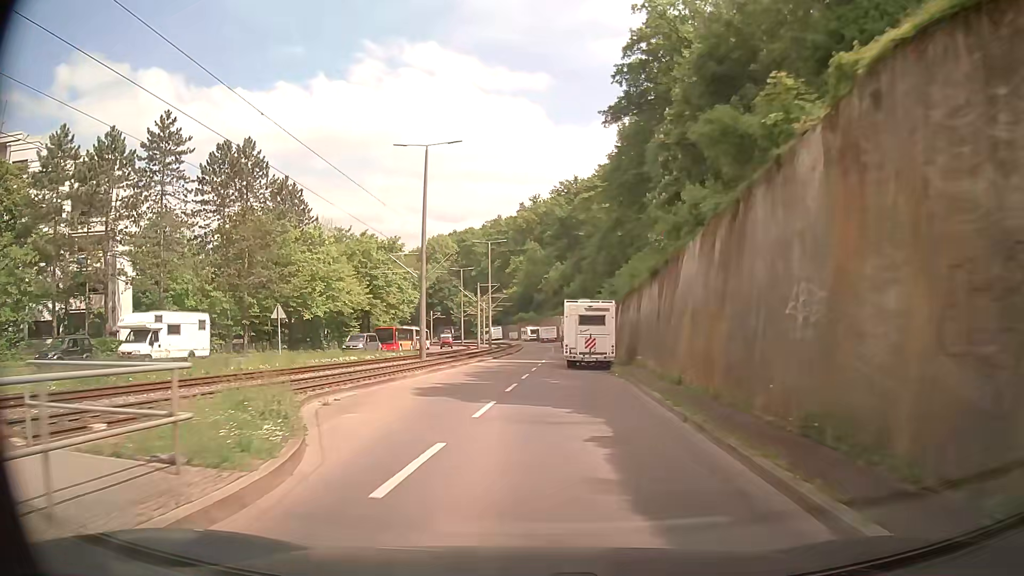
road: secondary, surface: asphalt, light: Day
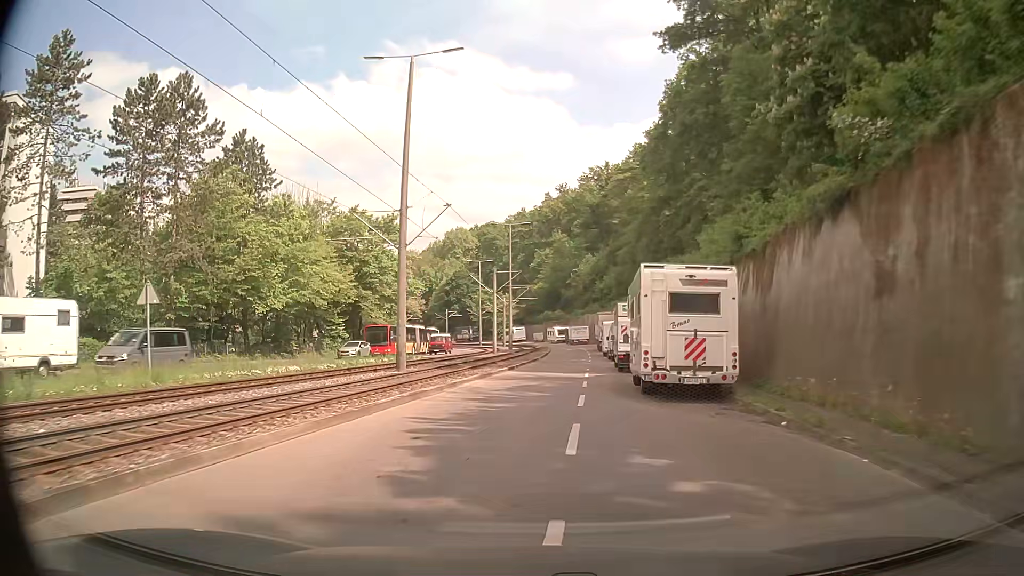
(-0.4, +15.6) m; -2°
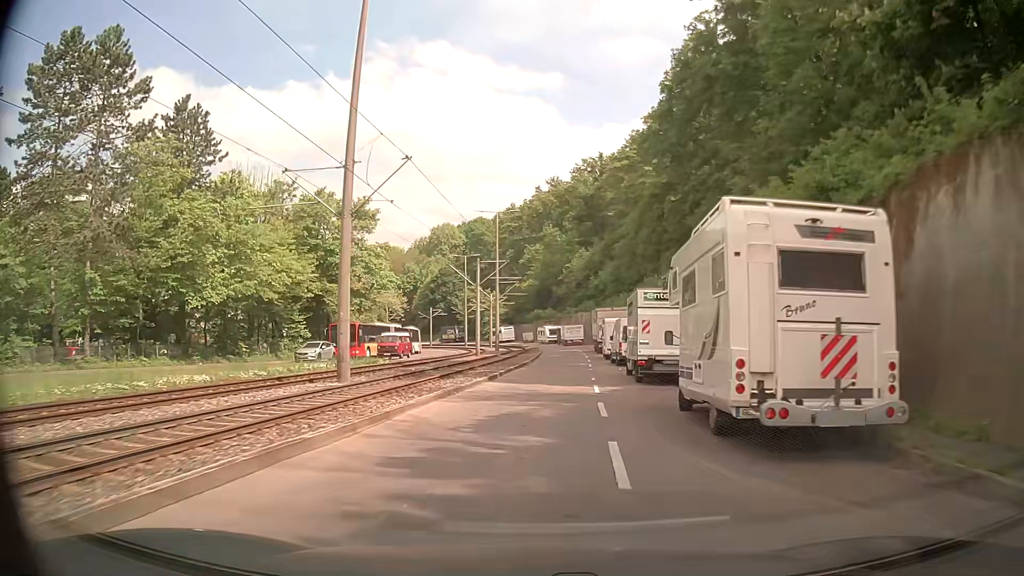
(+0.1, +7.9) m; +1°
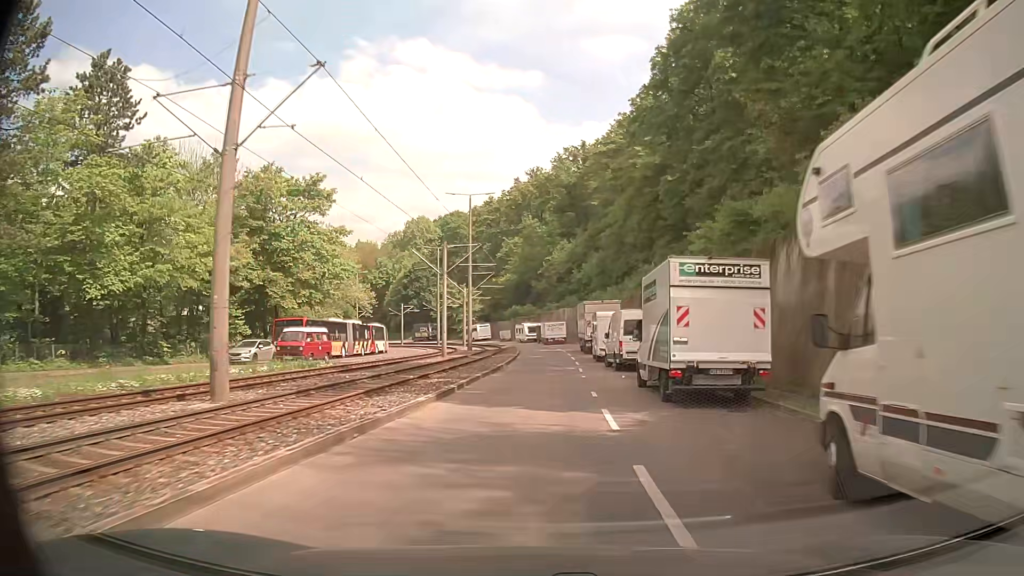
(+0.1, +7.9) m; +2°
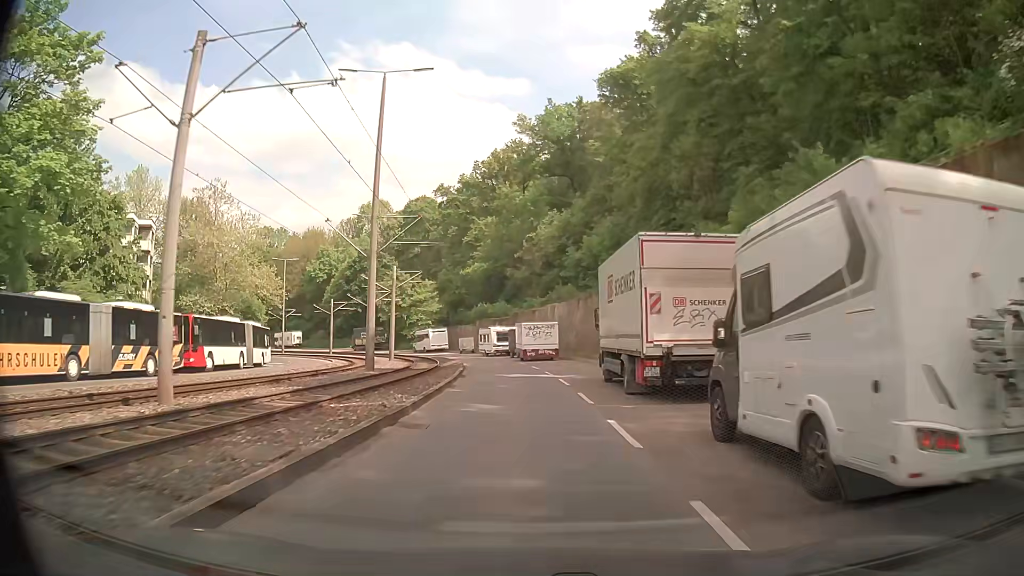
(+1.0, +31.8) m; +2°
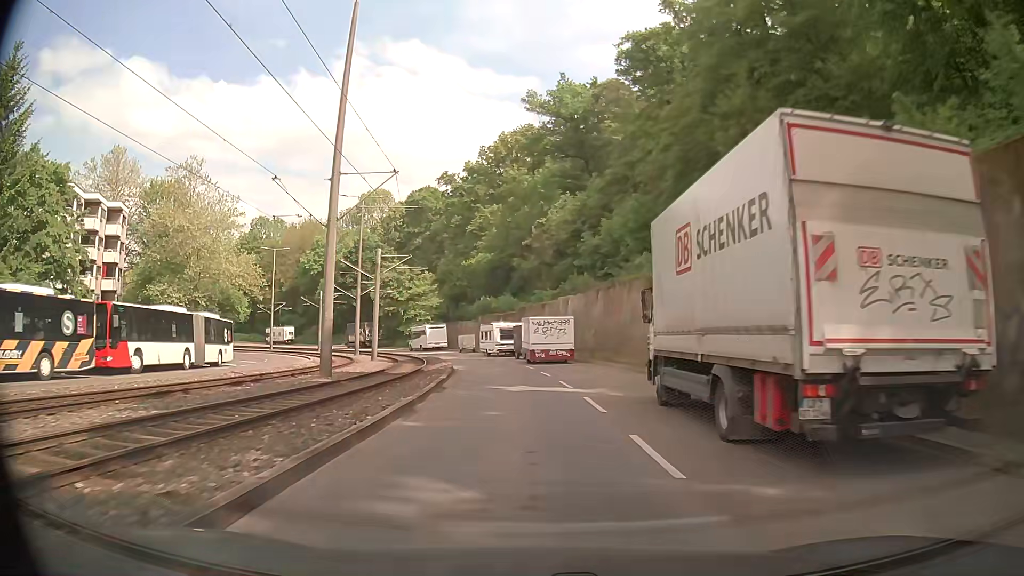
(-0.1, +8.1) m; -1°
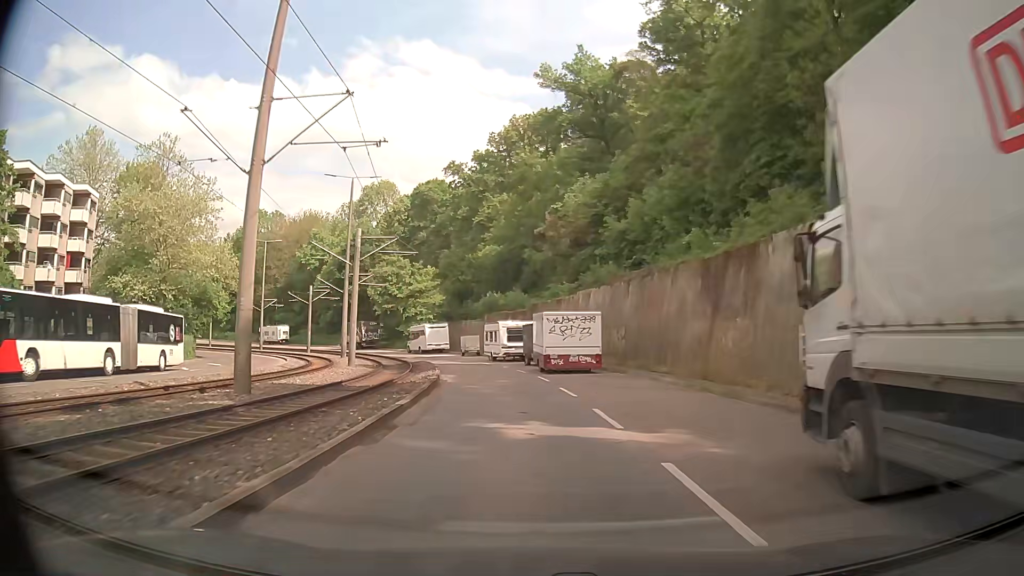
(0.0, +8.2) m; 0°
